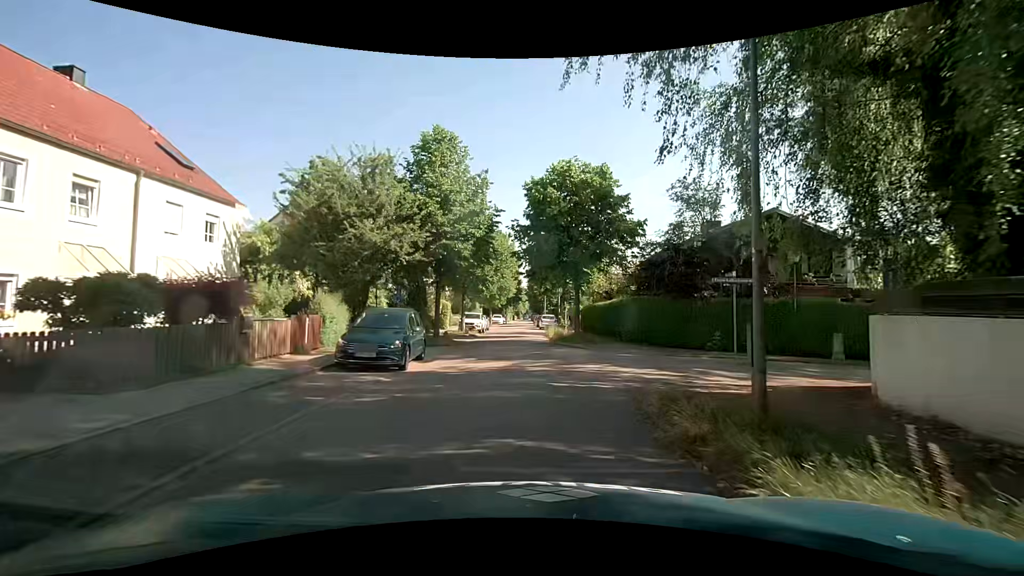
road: residential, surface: asphalt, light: Day
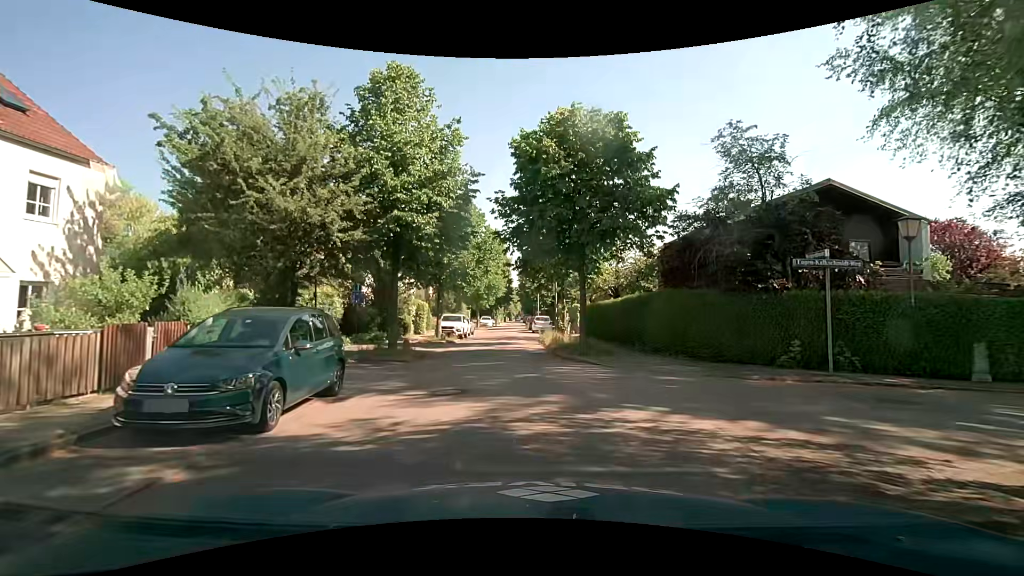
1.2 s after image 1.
(+0.1, +6.1) m; +2°
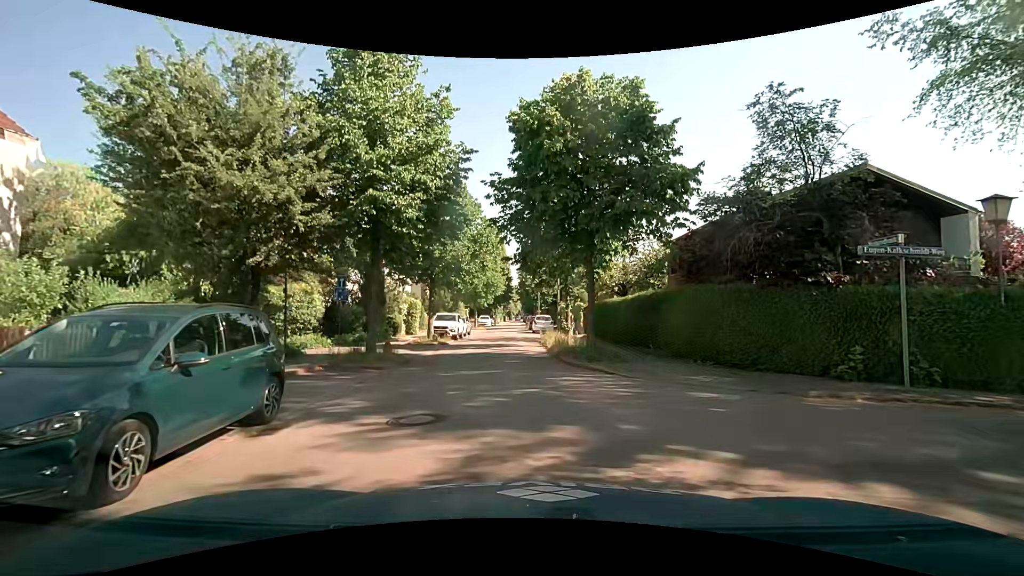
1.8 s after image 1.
(-0.1, +2.3) m; -1°
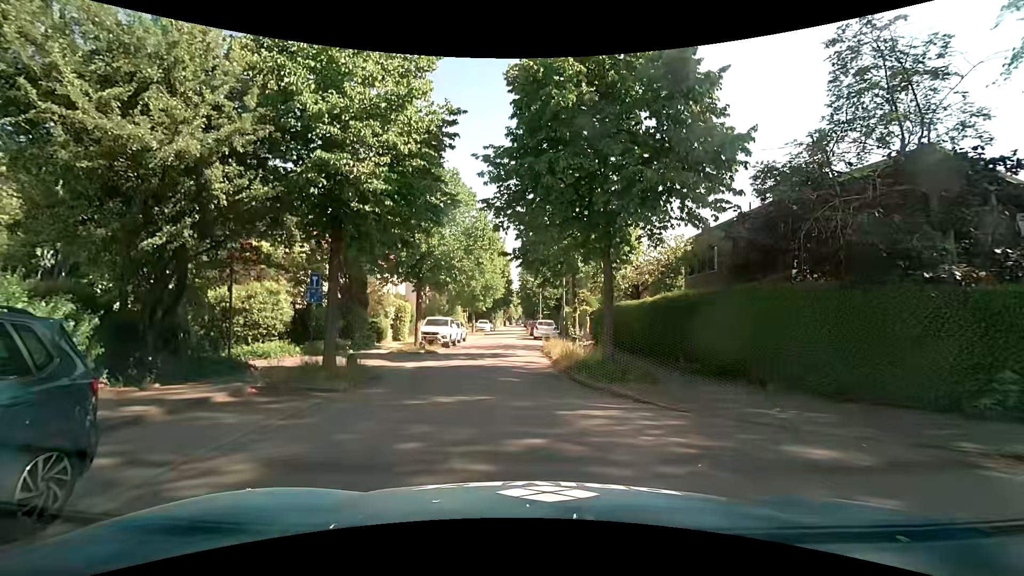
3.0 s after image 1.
(-0.1, +3.1) m; -1°
